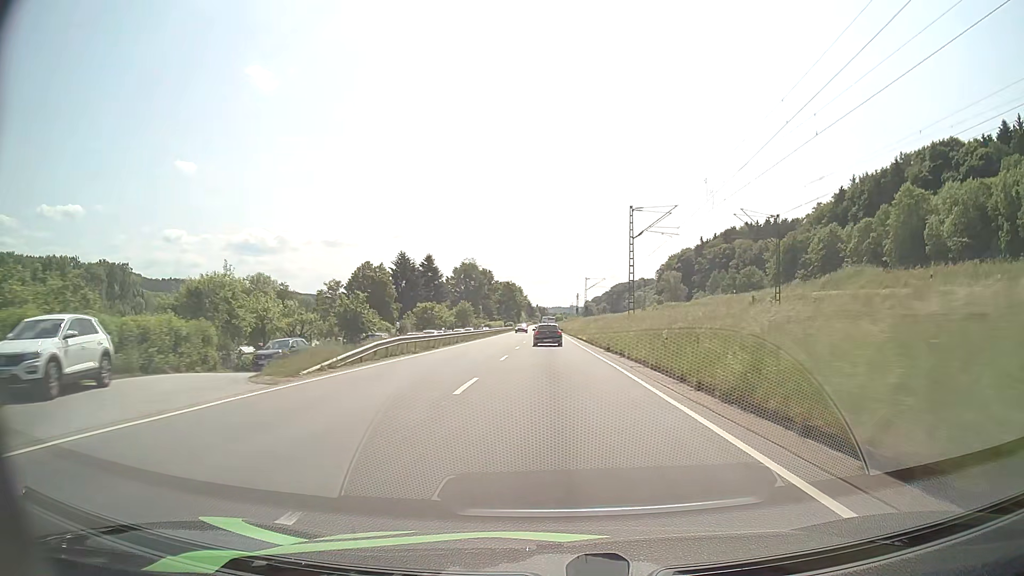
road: primary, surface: asphalt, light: Day
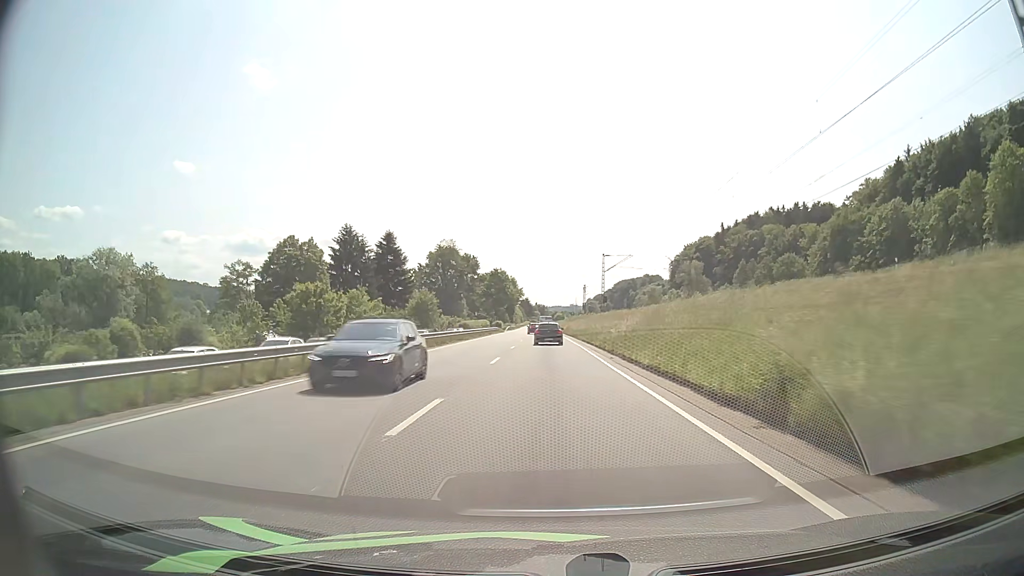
(0.0, +41.6) m; 0°
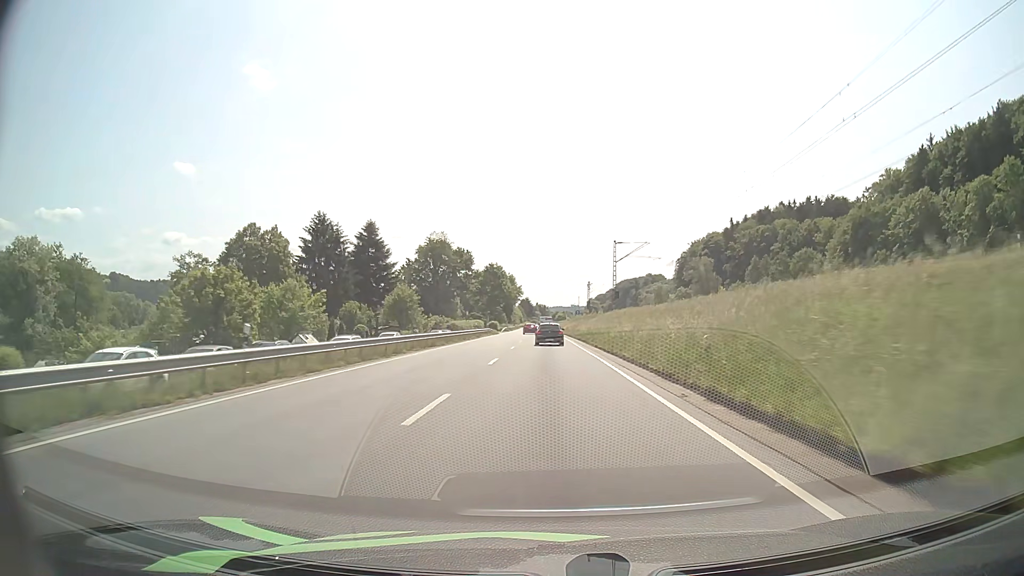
(0.0, +13.9) m; 0°
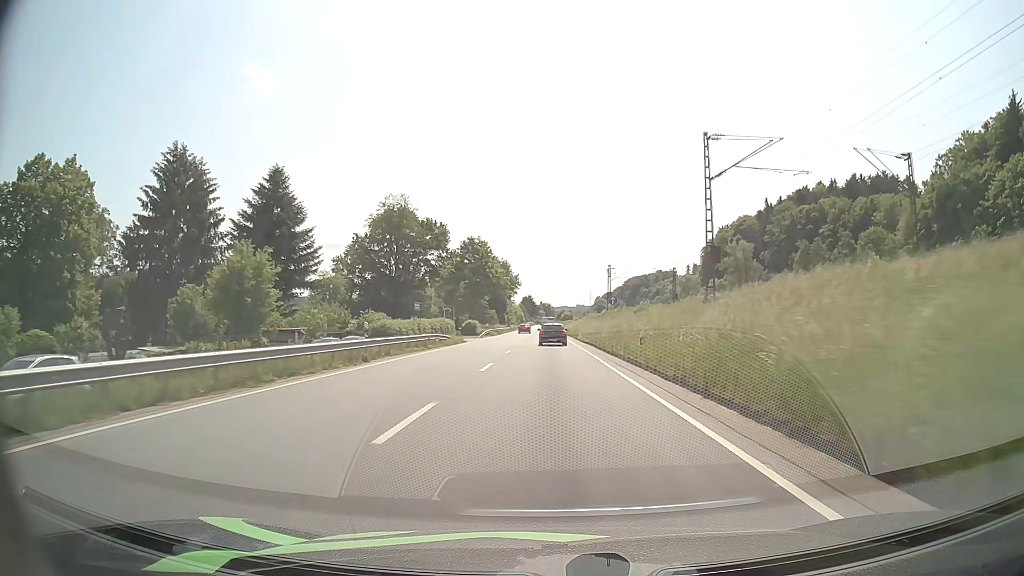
(-0.1, +41.7) m; 0°
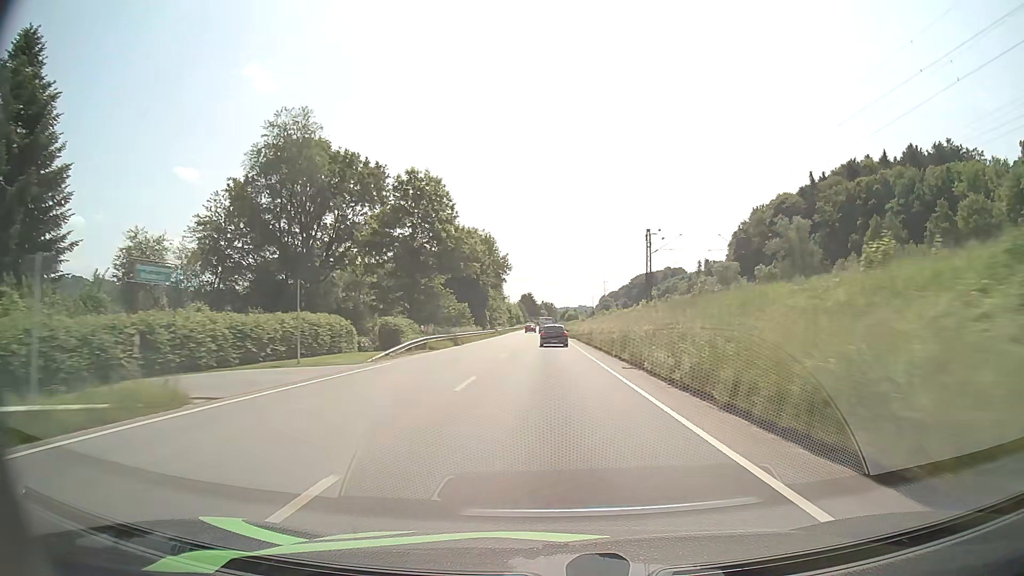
(-0.1, +42.1) m; 0°
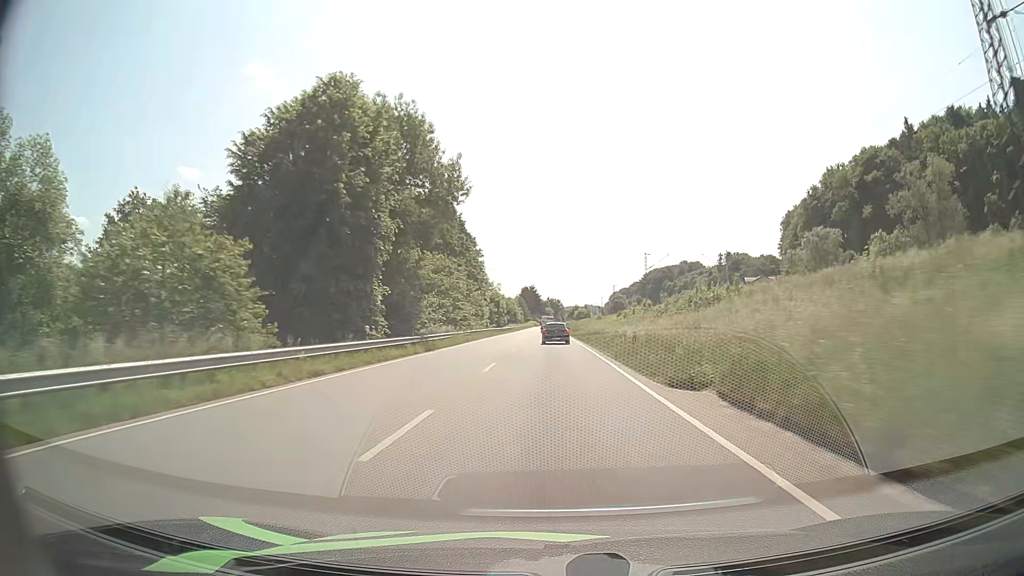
(-0.3, +56.7) m; -1°
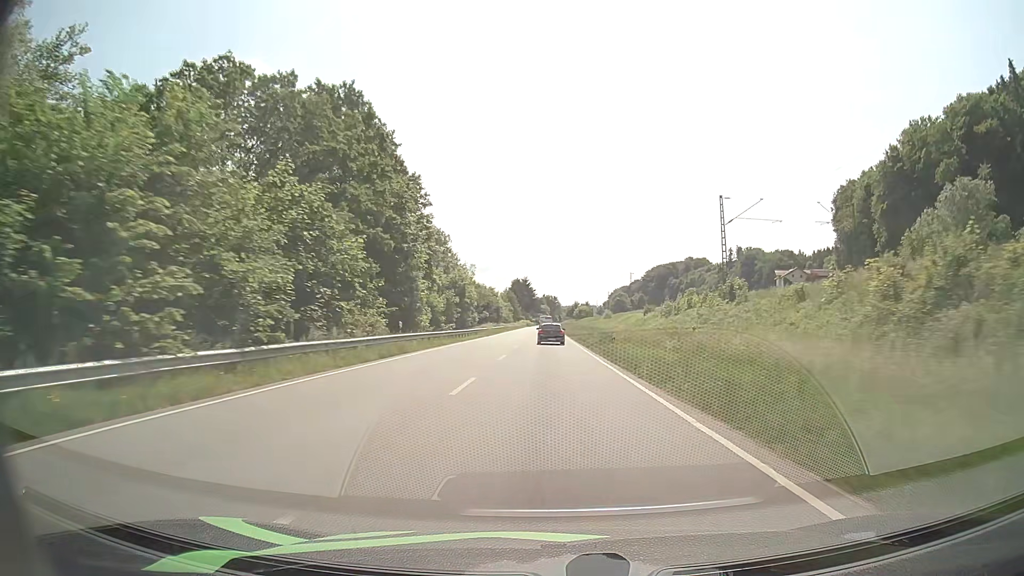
(+0.1, +42.9) m; +1°
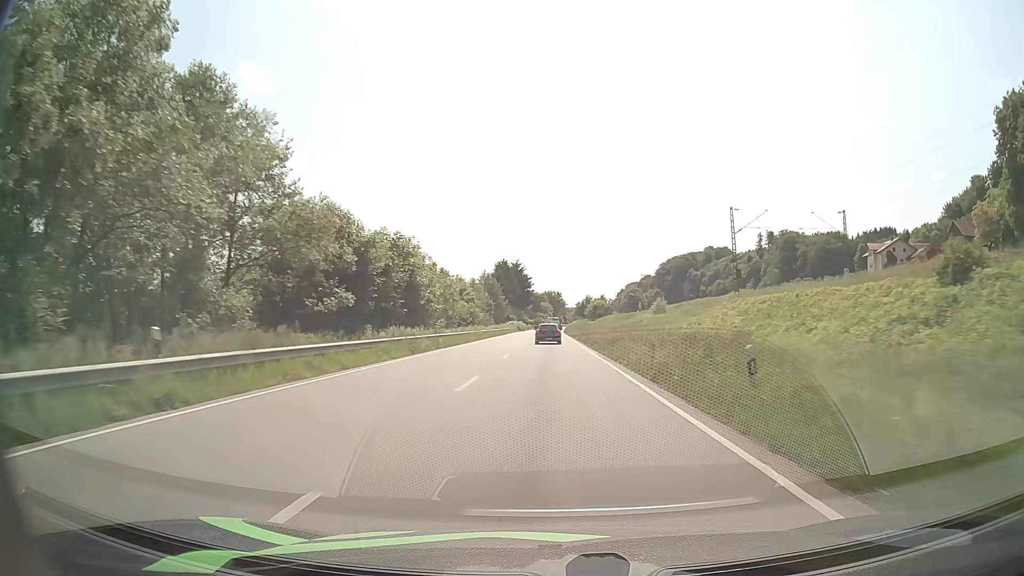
(-0.3, +72.8) m; 0°
(0, +10) (0, +20) (0, +30) (0, +40) (0, +50) (0, +60) (0, +70) (0, +80) (0, +90) (0, +100) m
